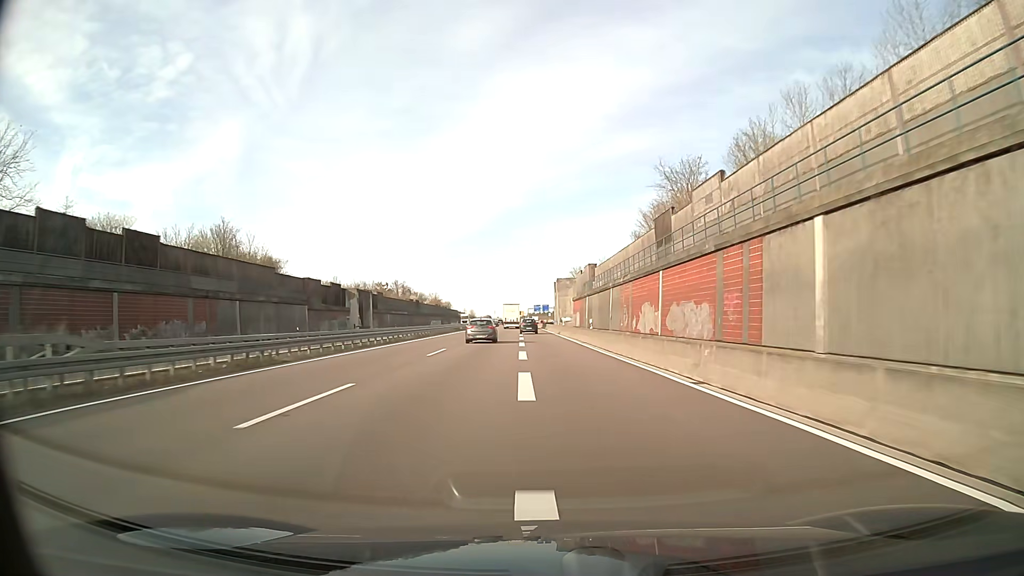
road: trunk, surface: asphalt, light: Day
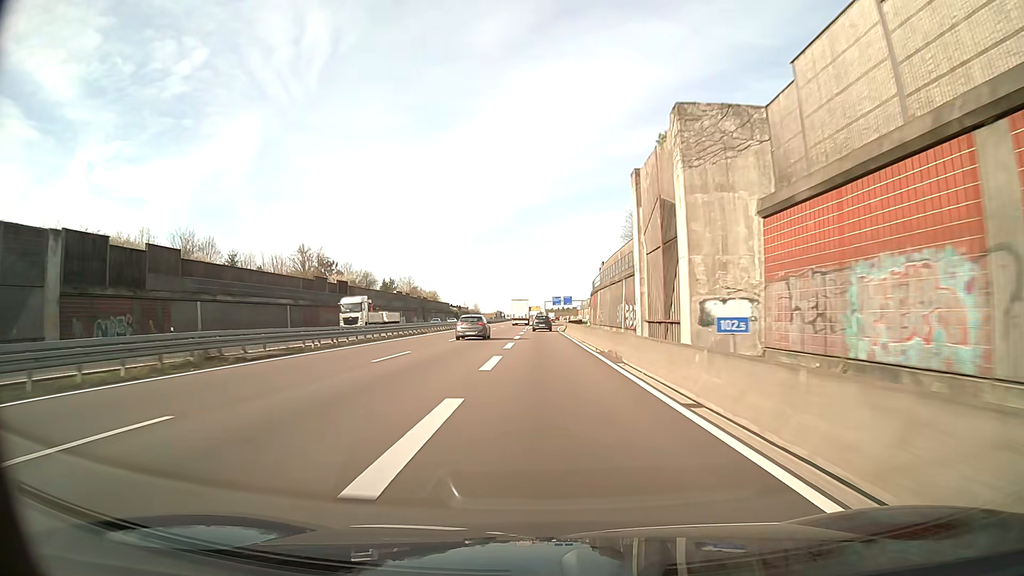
(-1.1, +78.4) m; -1°
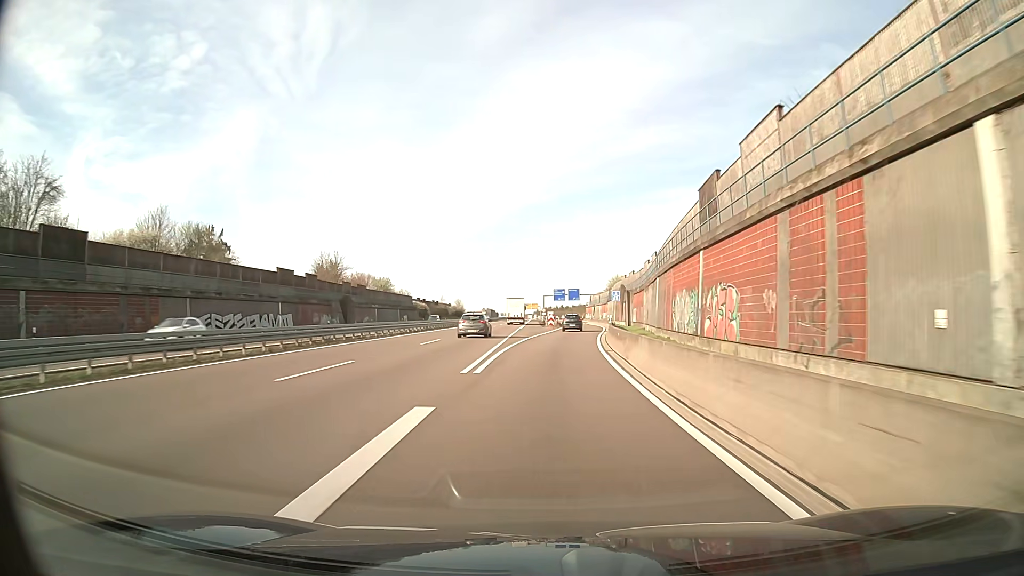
(-0.3, +61.2) m; 0°
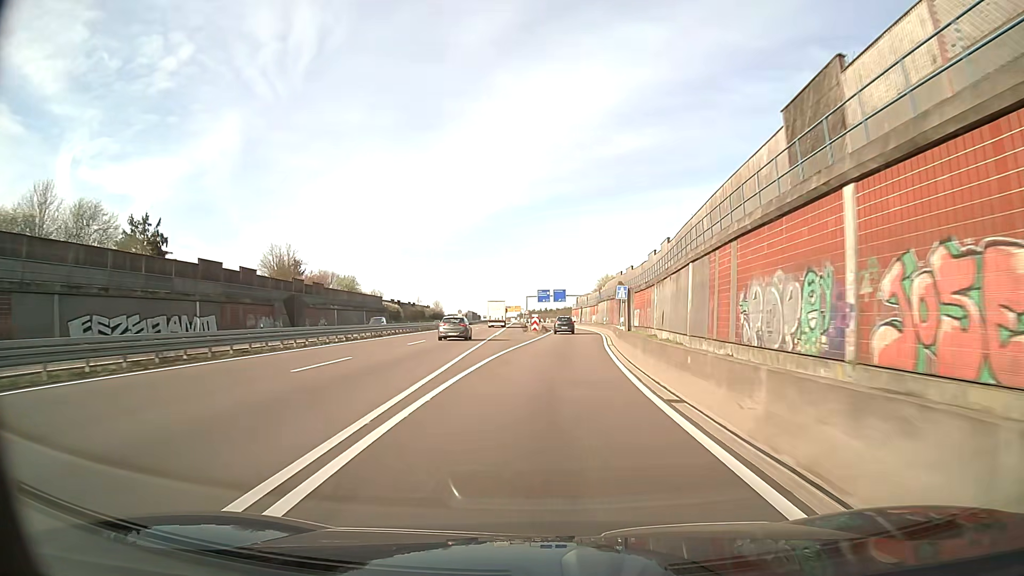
(+0.2, +15.1) m; +1°
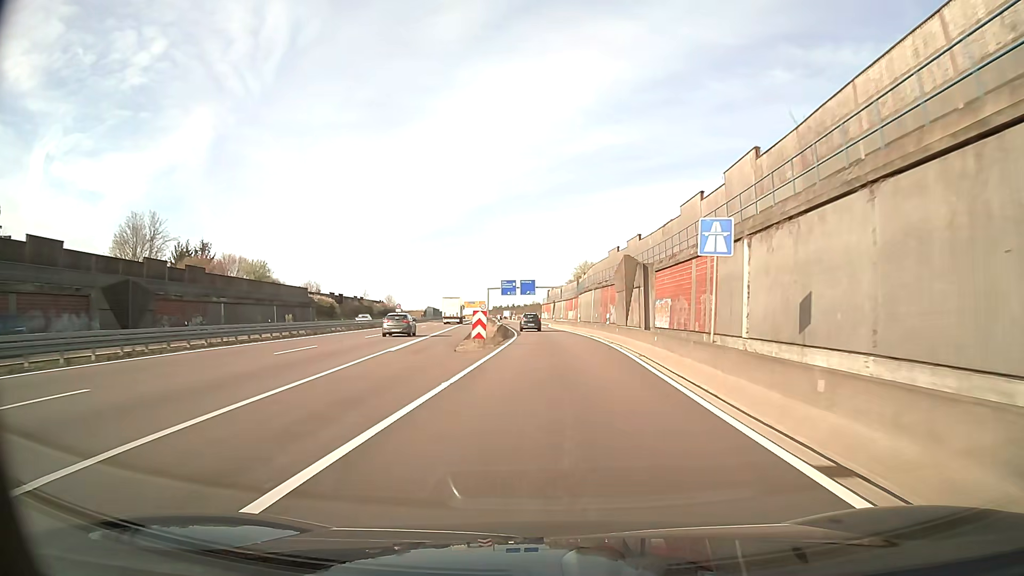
(+0.8, +29.8) m; +3°
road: motorway_link
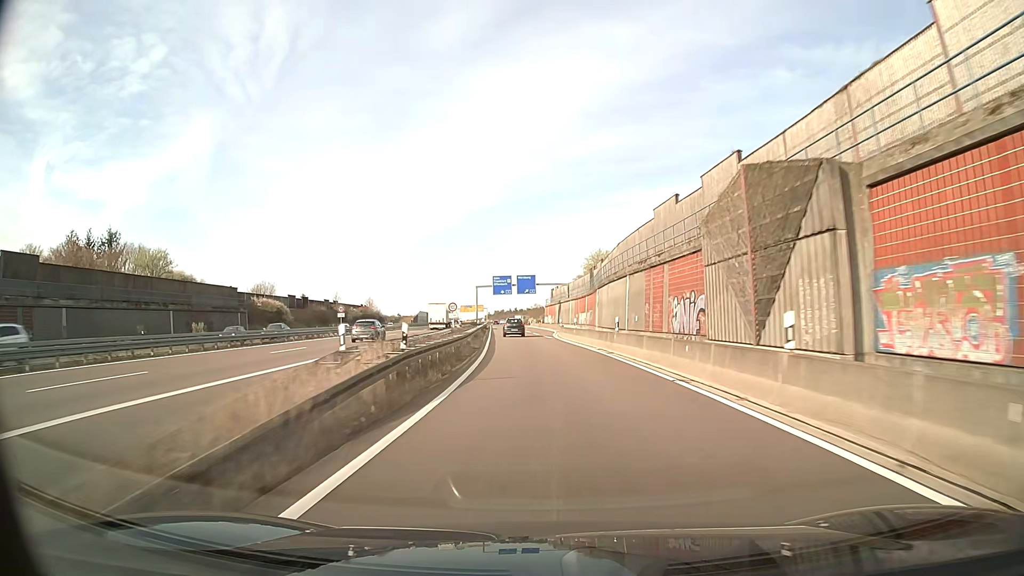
(+0.2, +29.4) m; 0°
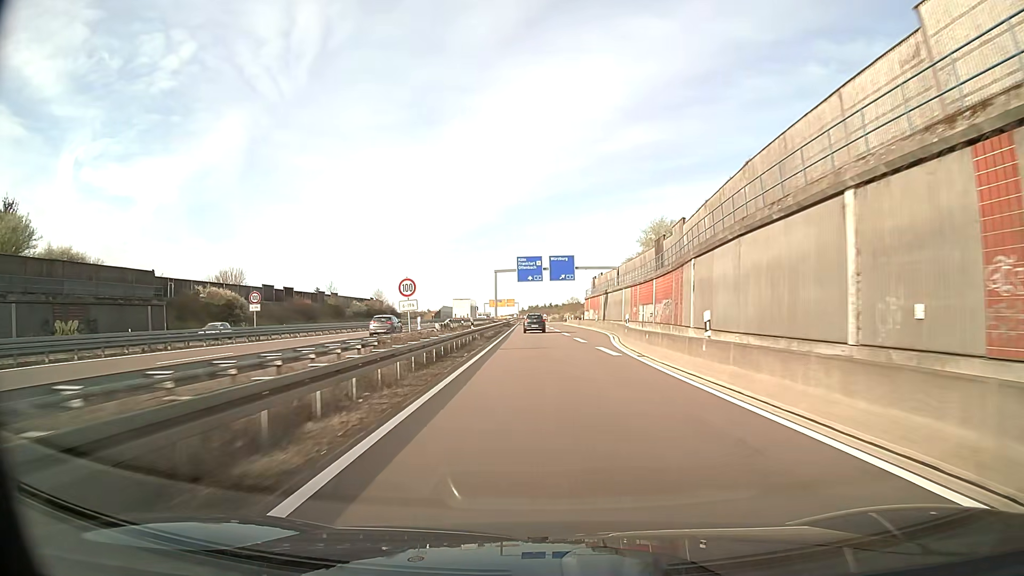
(-0.8, +29.0) m; -3°
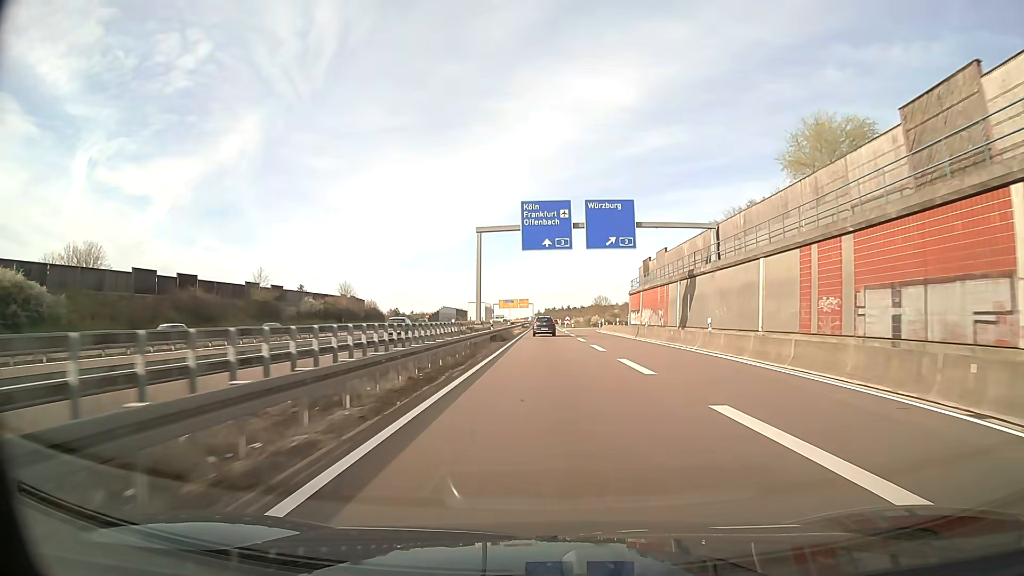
(-0.8, +42.8) m; -2°
(0, +10) (0, +20) (0, +30) (0, +40) (0, +50) (0, +60) (0, +70) (0, +80) (0, +90) (0, +100) m
